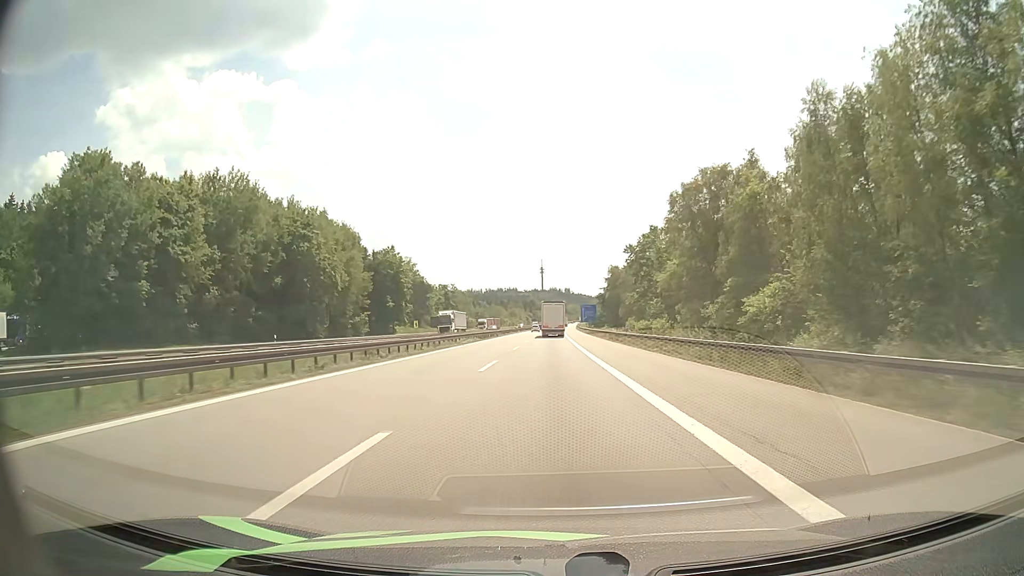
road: motorway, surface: asphalt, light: Day
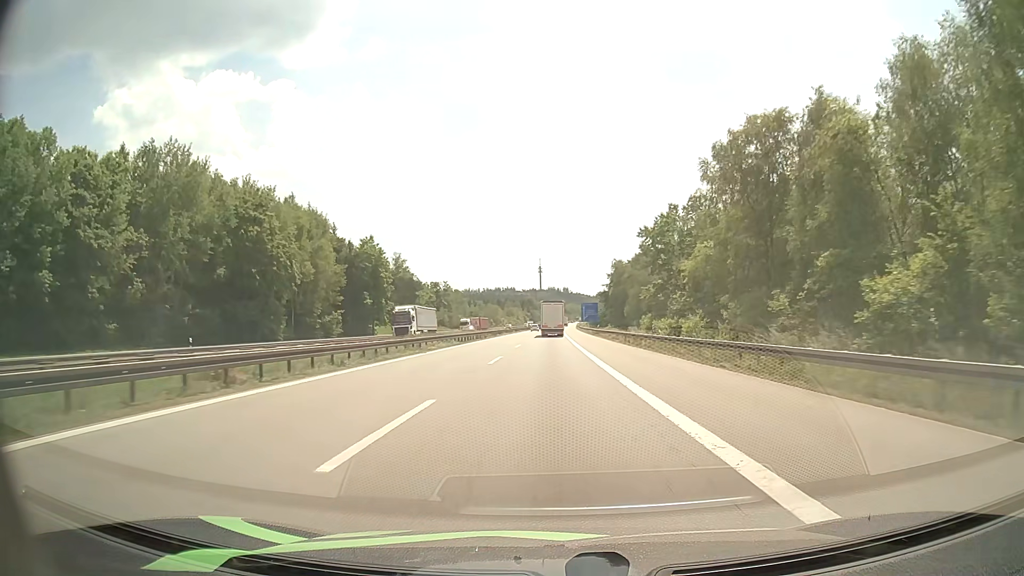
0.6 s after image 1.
(0.0, +14.3) m; 0°
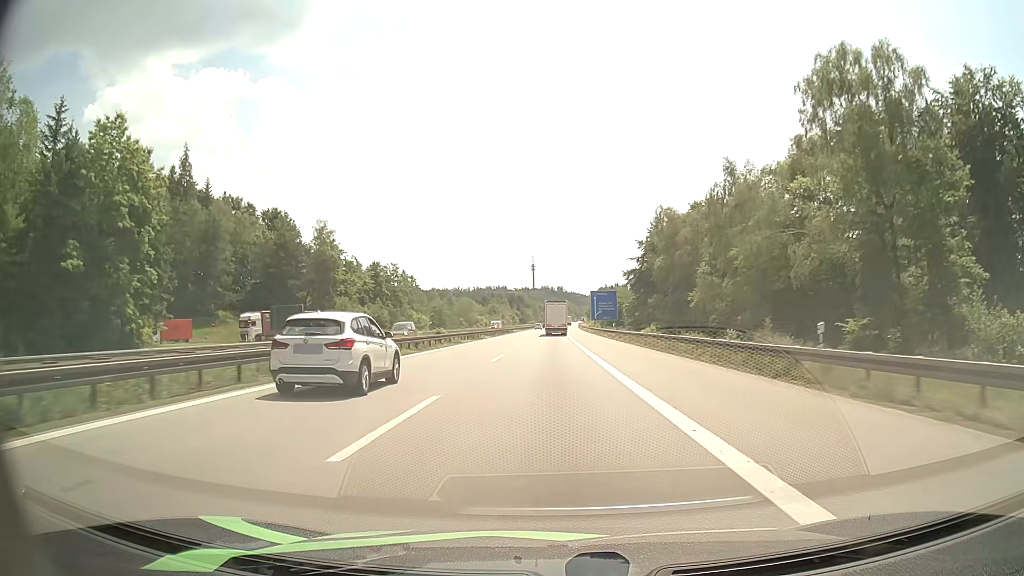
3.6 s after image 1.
(+0.3, +71.5) m; +1°
(0, +10) (0, +20) (0, +30) (0, +40) (0, +50) (0, +60) (+1, +70) (+1, +80) (+1, +90) (+1, +100) m
